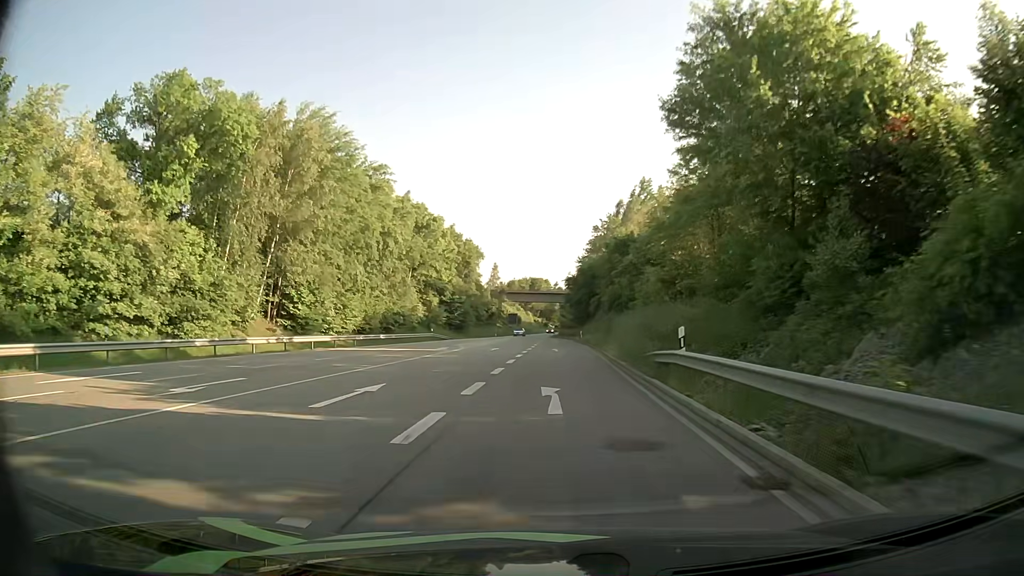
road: primary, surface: asphalt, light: Day
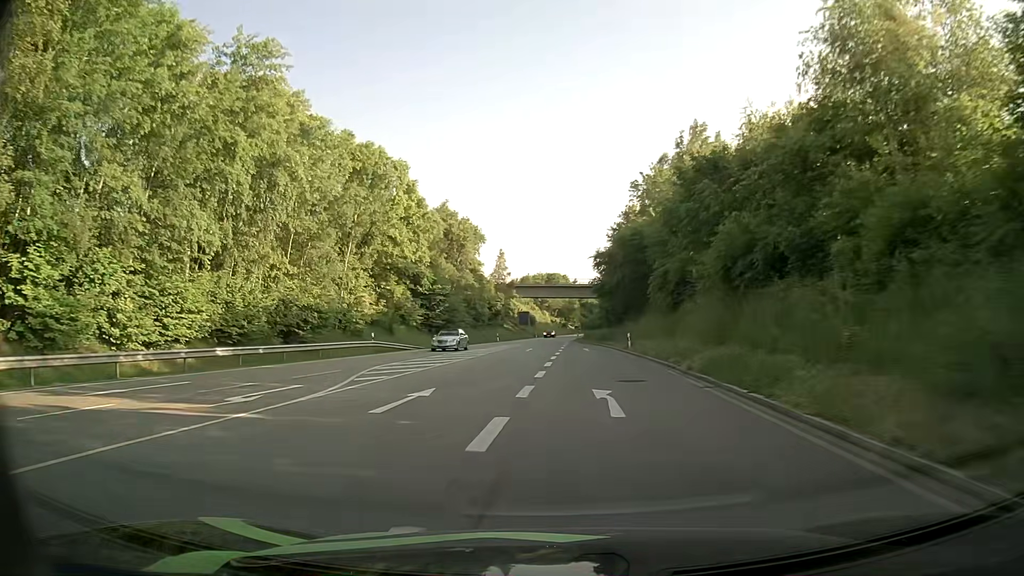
(-0.3, +30.5) m; -1°
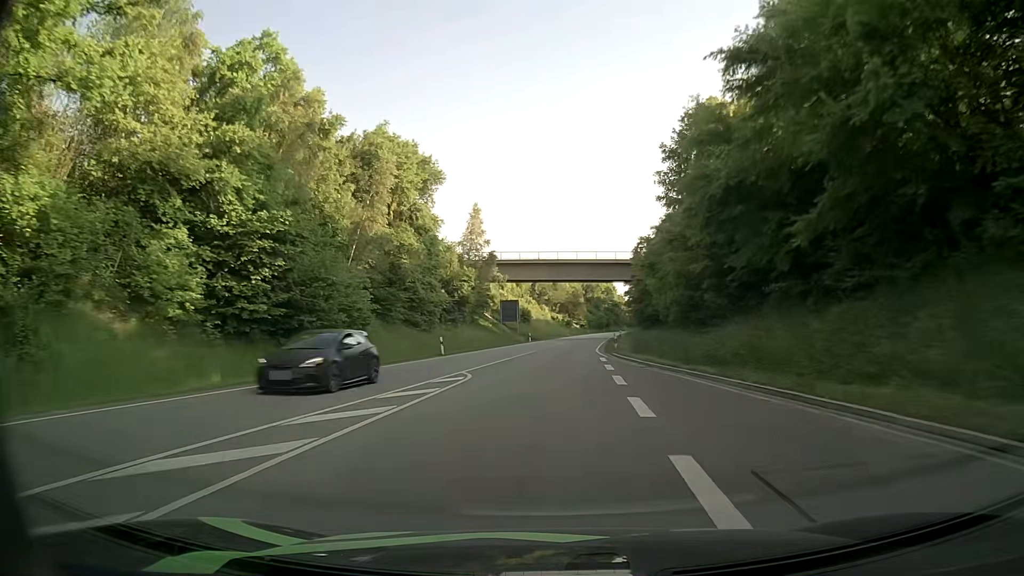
(-0.3, +46.0) m; 0°
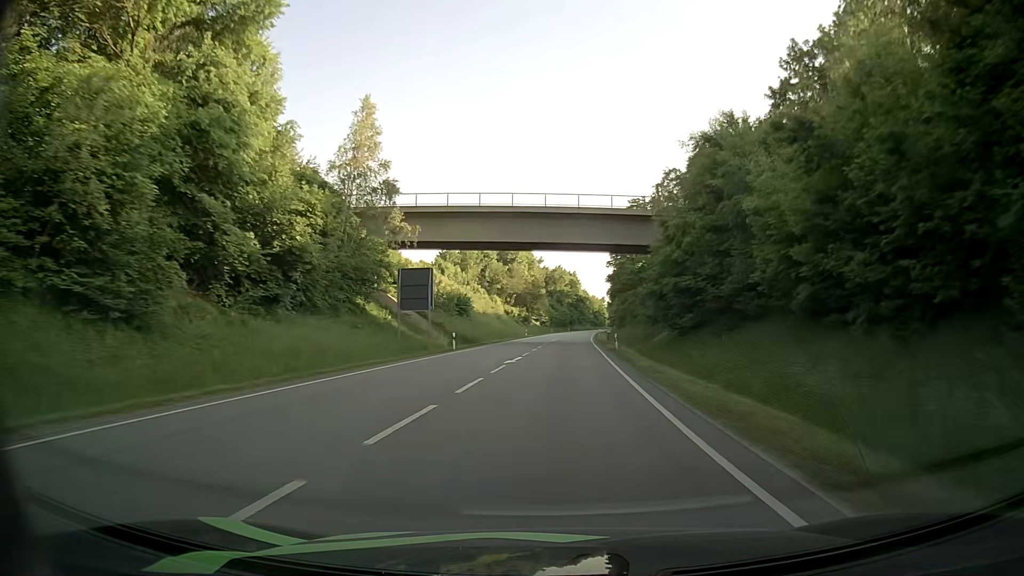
(+0.9, +37.6) m; +4°
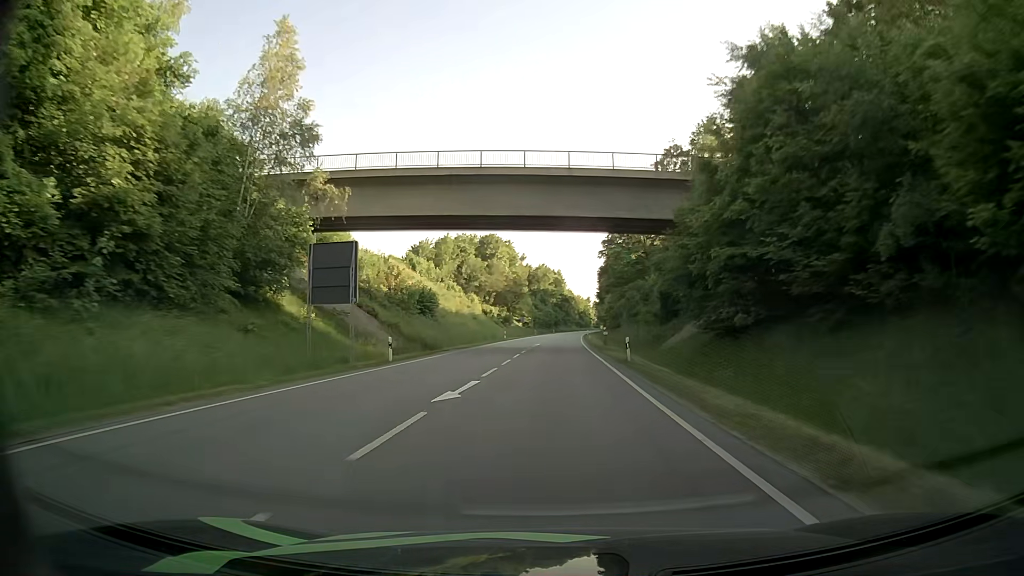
(+0.2, +13.1) m; +1°
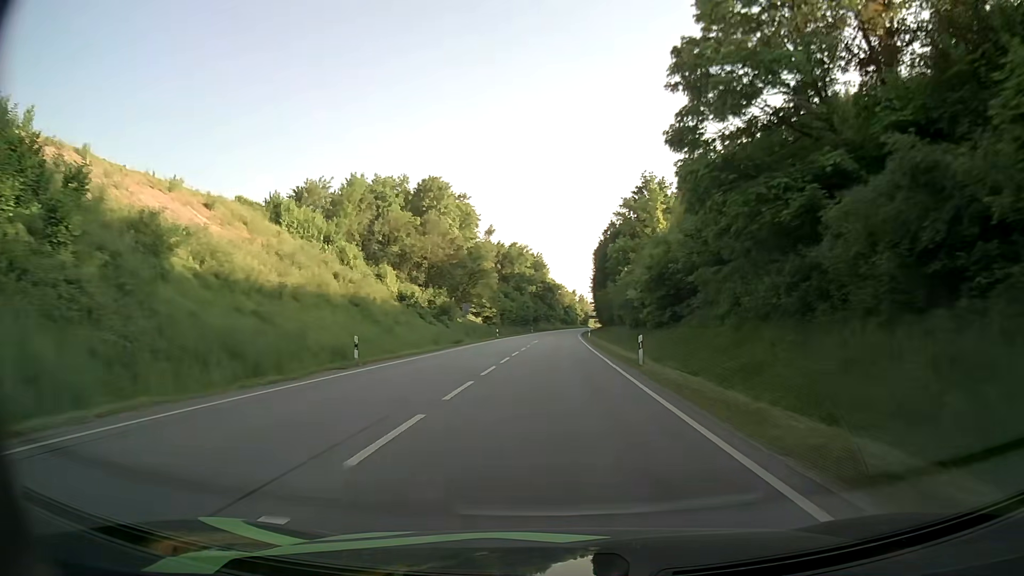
(+1.2, +55.0) m; +2°
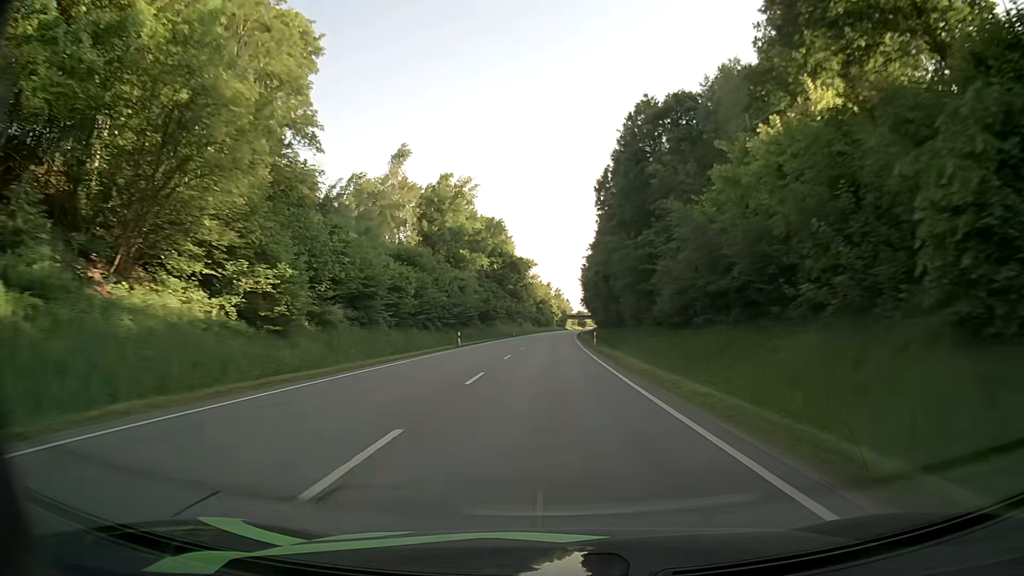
(+1.3, +74.3) m; +2°
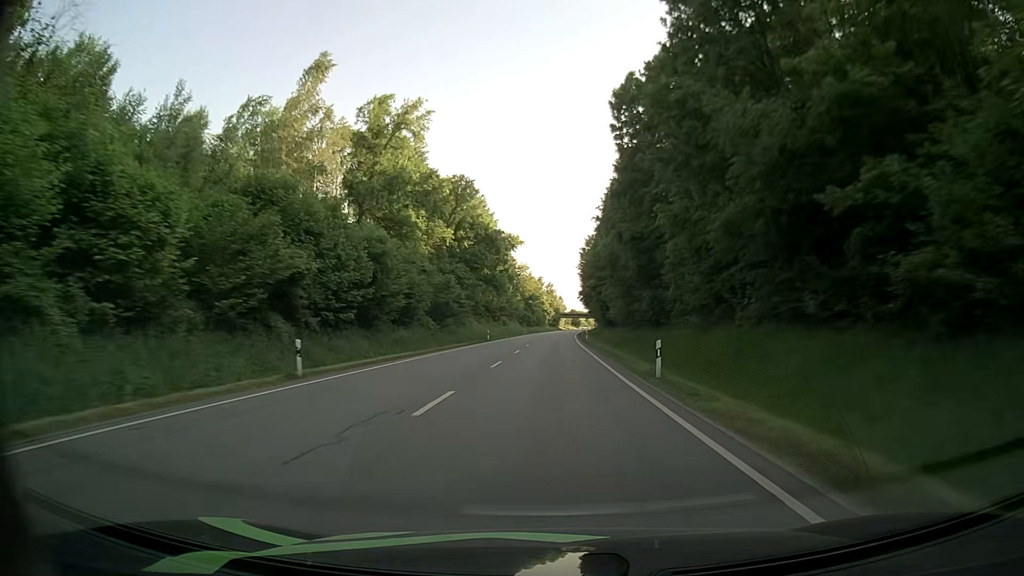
(+0.3, +30.9) m; +1°
(0, +10) (0, +20) (0, +30) (0, +40) (+1, +50) (+1, +60) (+1, +70) (+1, +80) (+2, +90) (+2, +100) m
